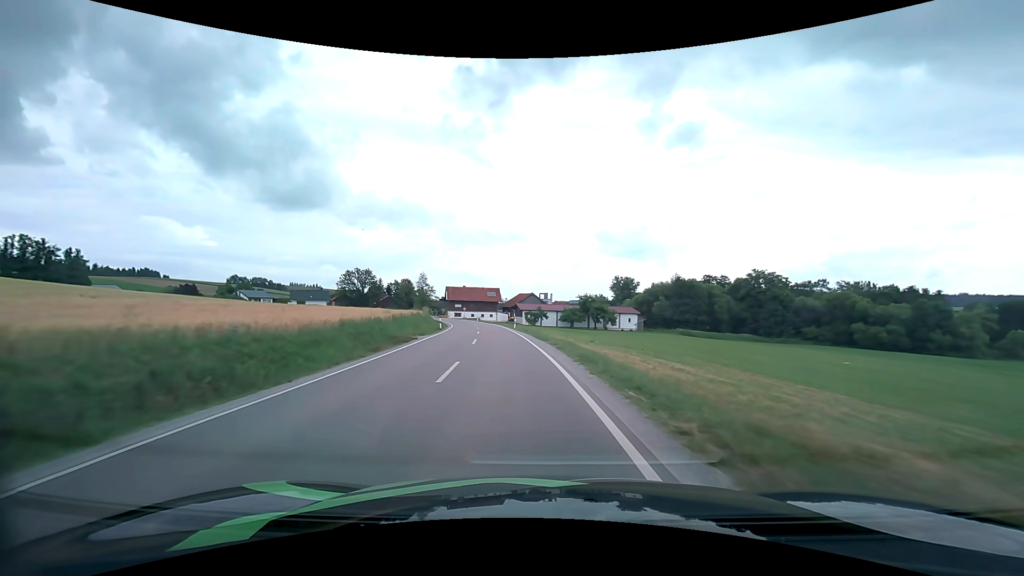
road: secondary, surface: asphalt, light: Day
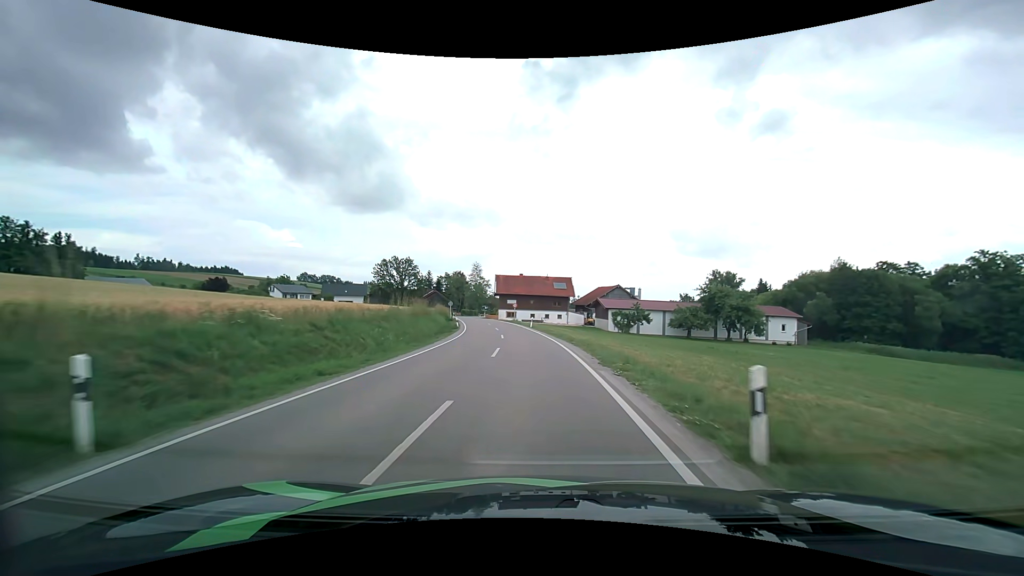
(-3.4, +42.1) m; -8°
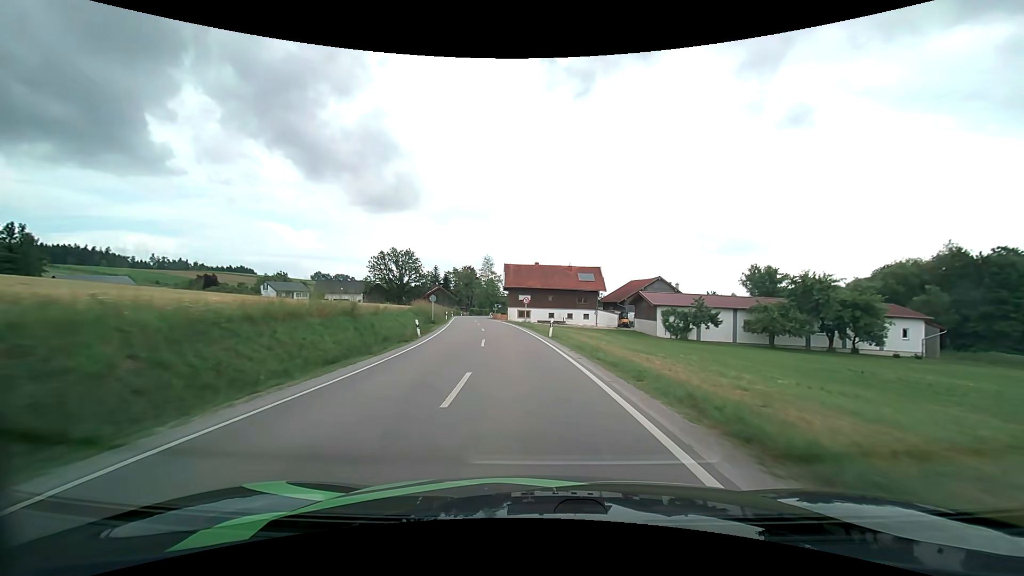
(-0.3, +20.6) m; -2°
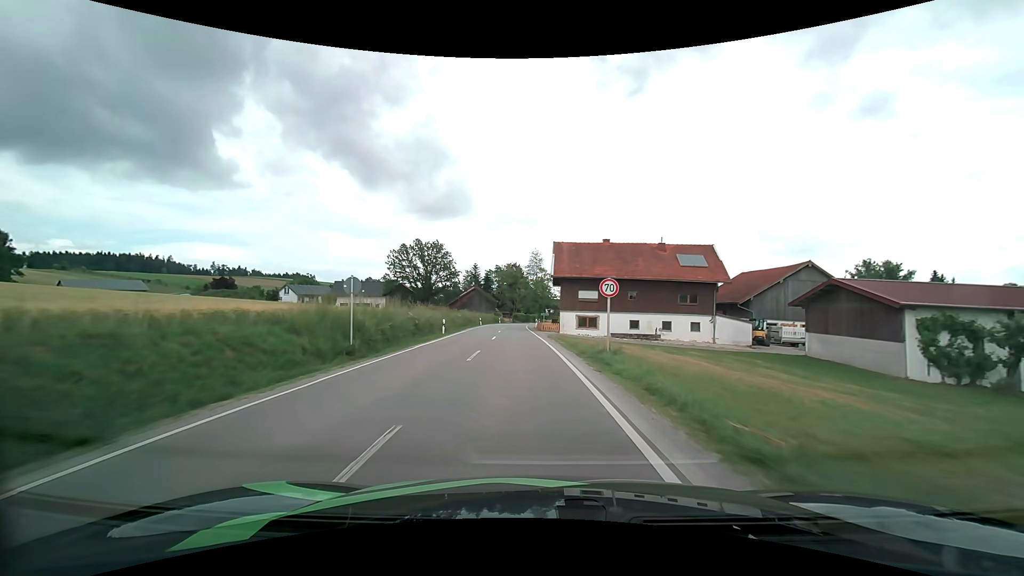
(-1.4, +29.2) m; -6°
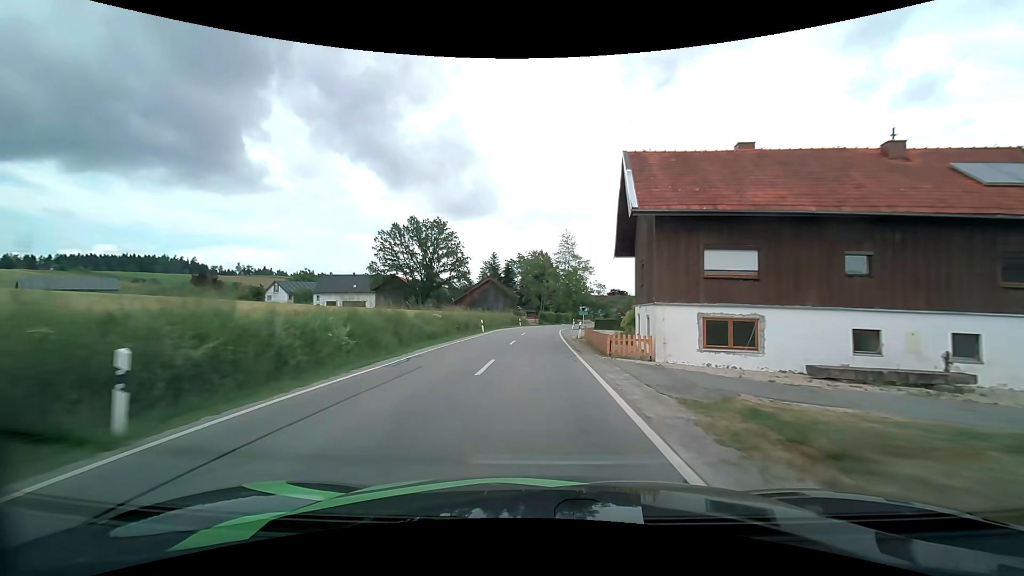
(-1.0, +27.3) m; -4°
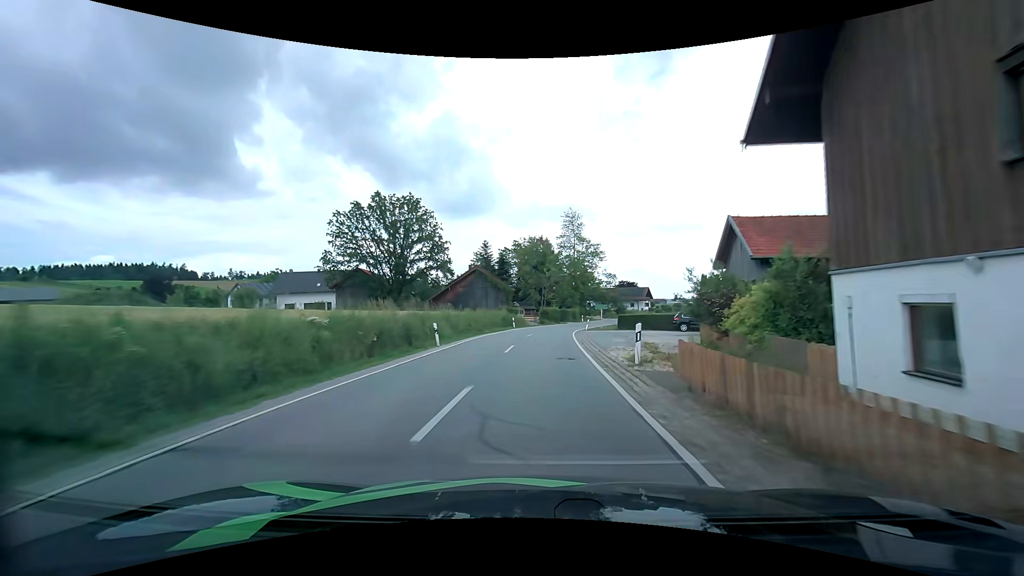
(+0.1, +17.9) m; 0°
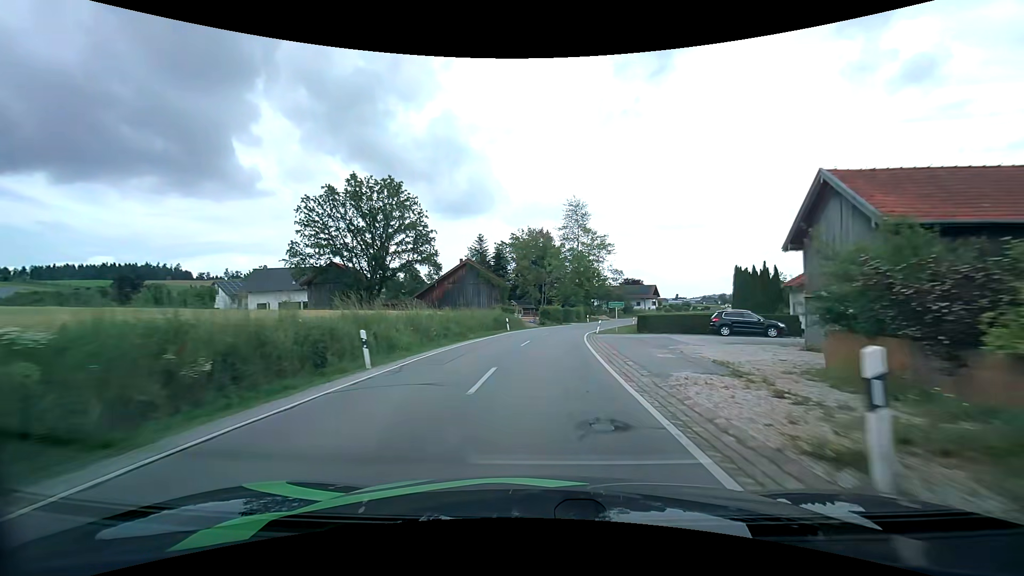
(0.0, +8.9) m; 0°
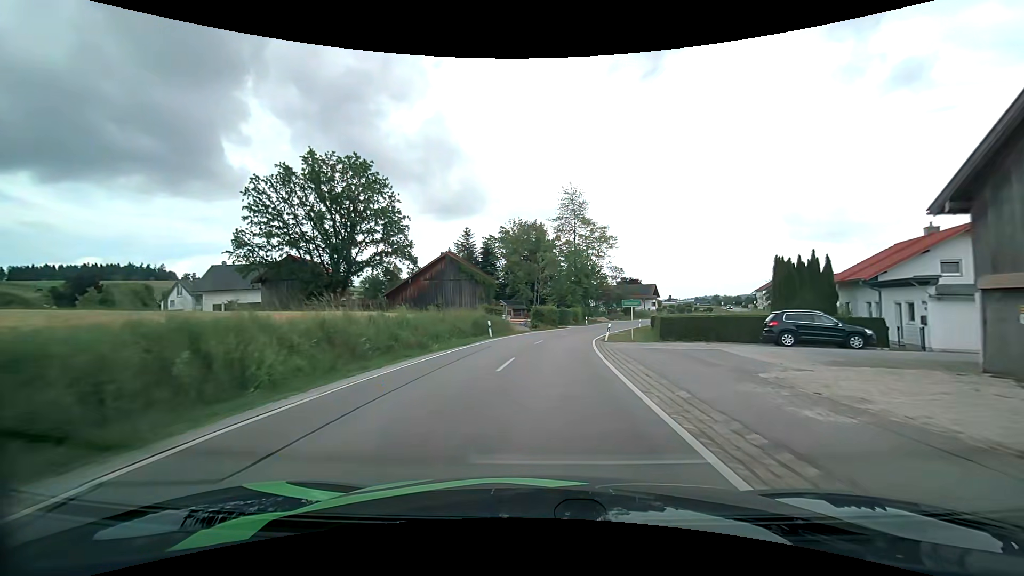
(0.0, +8.8) m; +1°
(0, +10) (+1, +20) (+2, +30) (+4, +40) (+6, +49) (+9, +59) (+13, +68) (+18, +77) (+23, +86) (+29, +94) m
